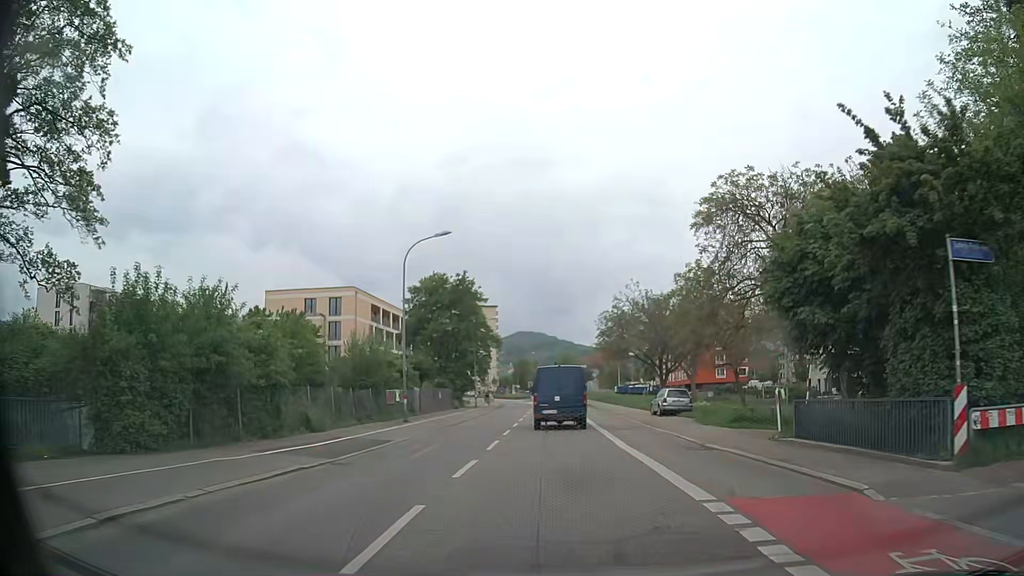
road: secondary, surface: asphalt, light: Day
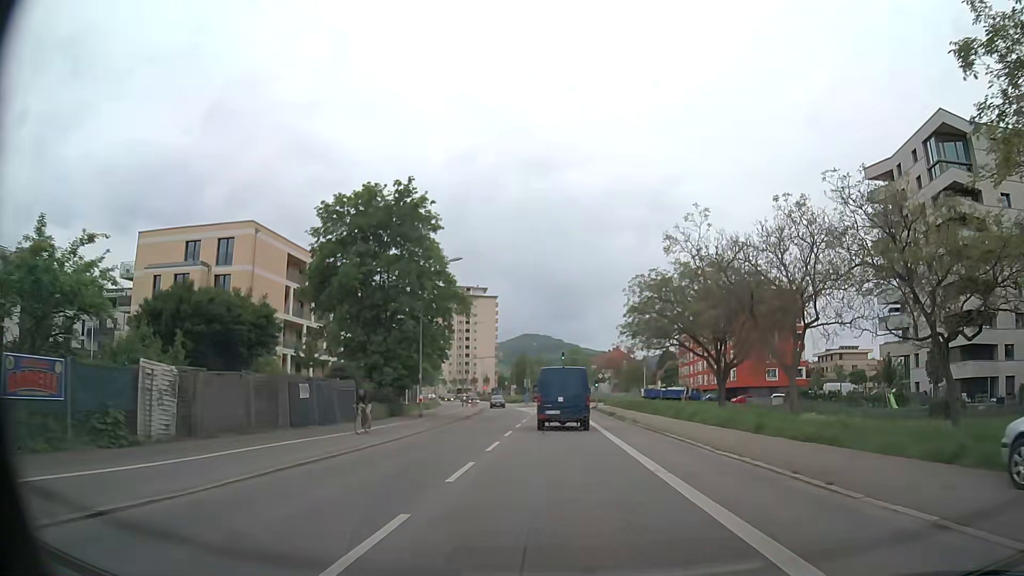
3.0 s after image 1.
(0.0, +30.6) m; 0°
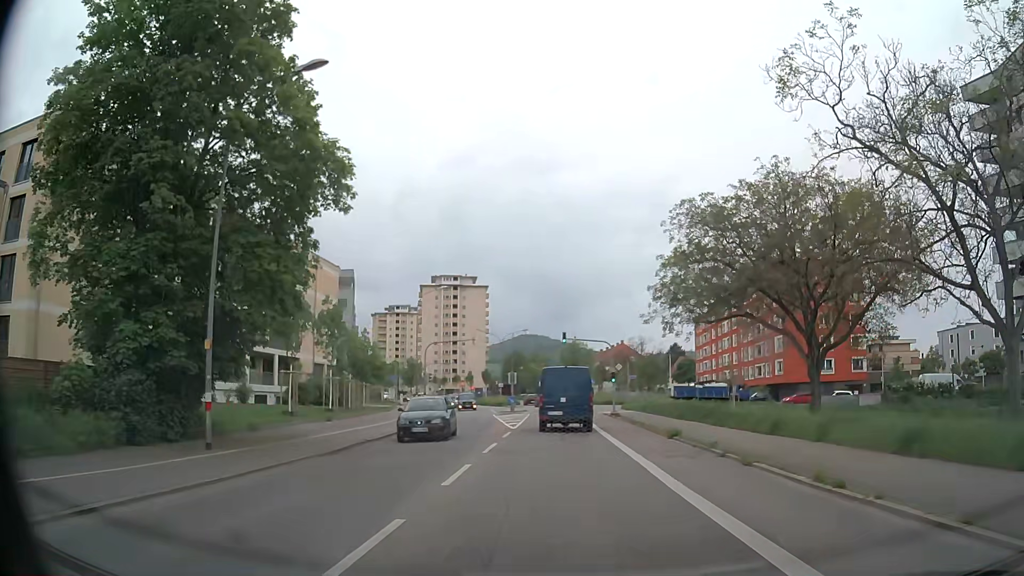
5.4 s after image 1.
(0.0, +24.2) m; 0°
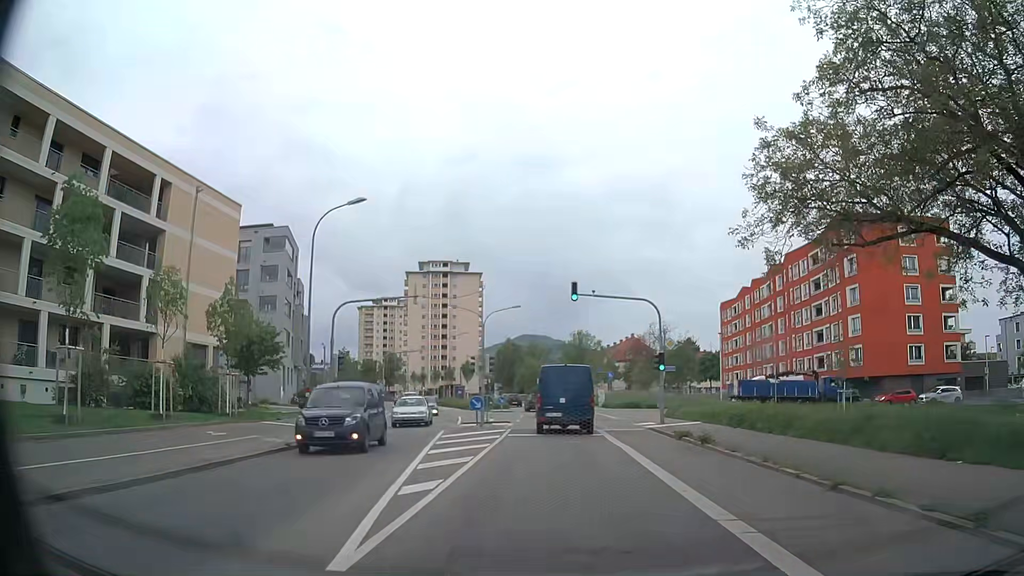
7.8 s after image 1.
(+0.1, +23.1) m; 0°
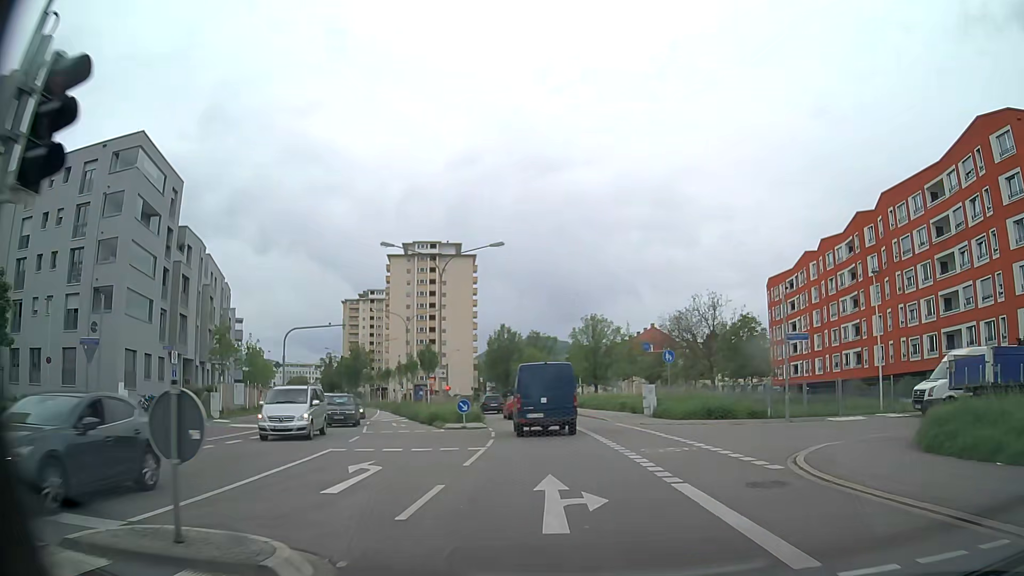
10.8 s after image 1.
(-0.1, +27.1) m; -1°
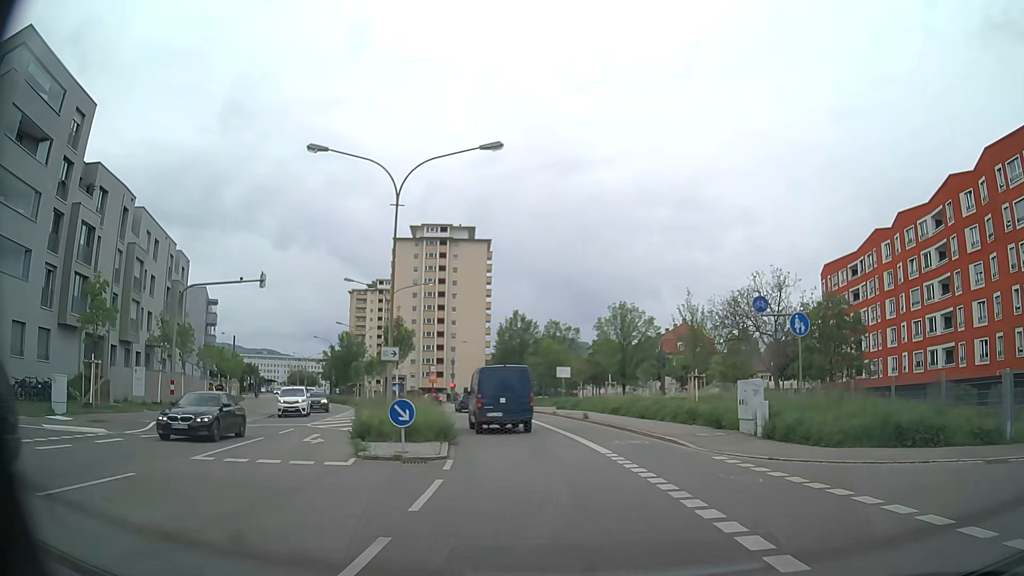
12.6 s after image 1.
(-0.1, +15.0) m; -2°
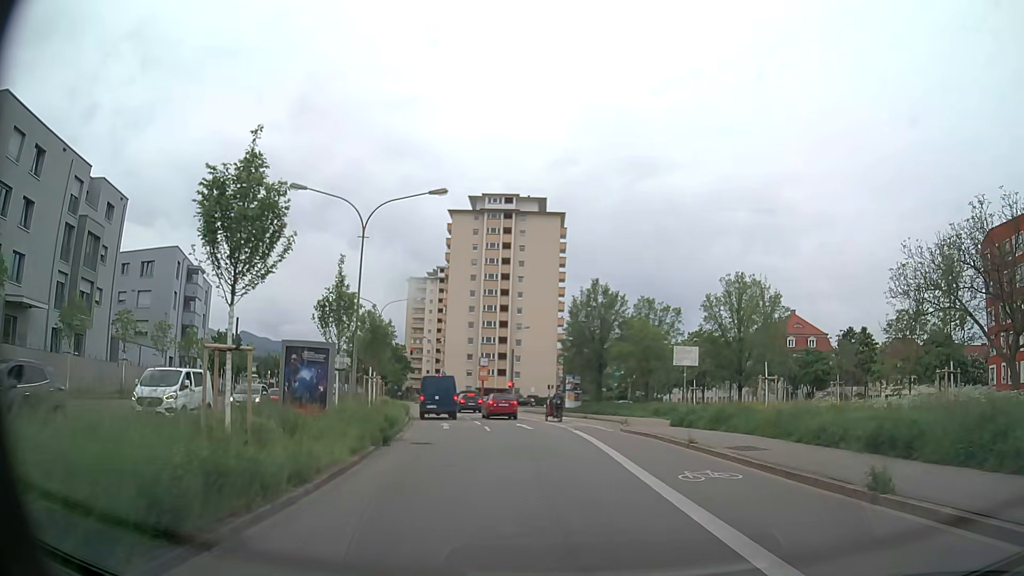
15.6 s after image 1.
(-1.1, +23.9) m; -6°
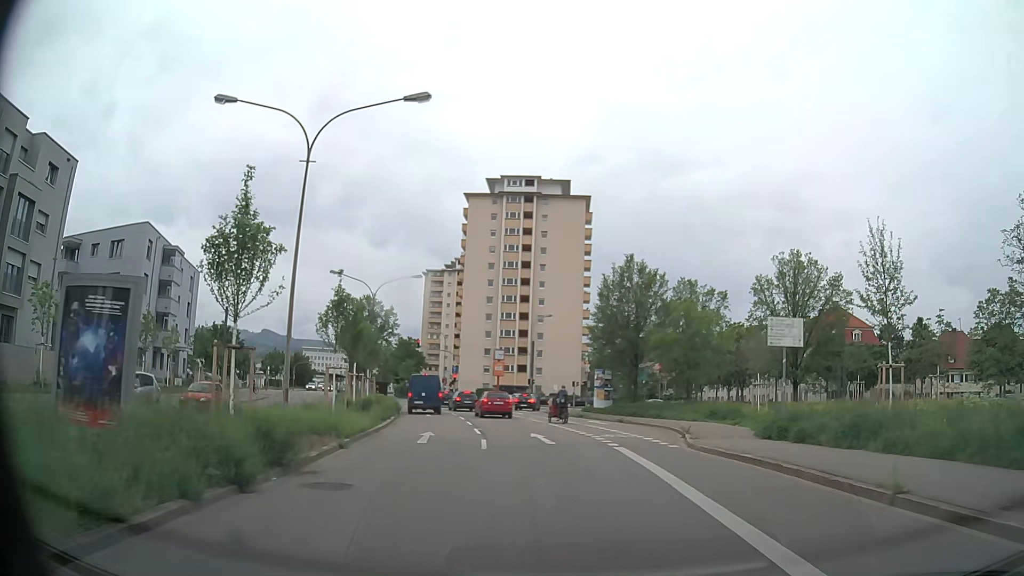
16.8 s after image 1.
(-0.2, +9.4) m; -3°
(0, +10) (-1, +20) (-2, +30) (-4, +40) (-6, +50) (-9, +59) (-12, +69) (-15, +78) (-19, +87) (-22, +97) m
